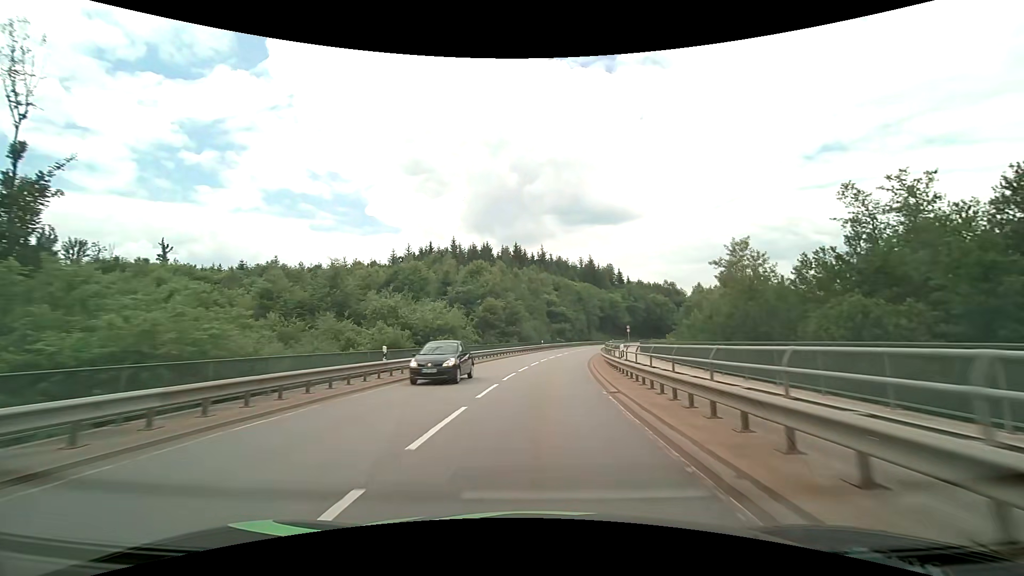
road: secondary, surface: asphalt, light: Day
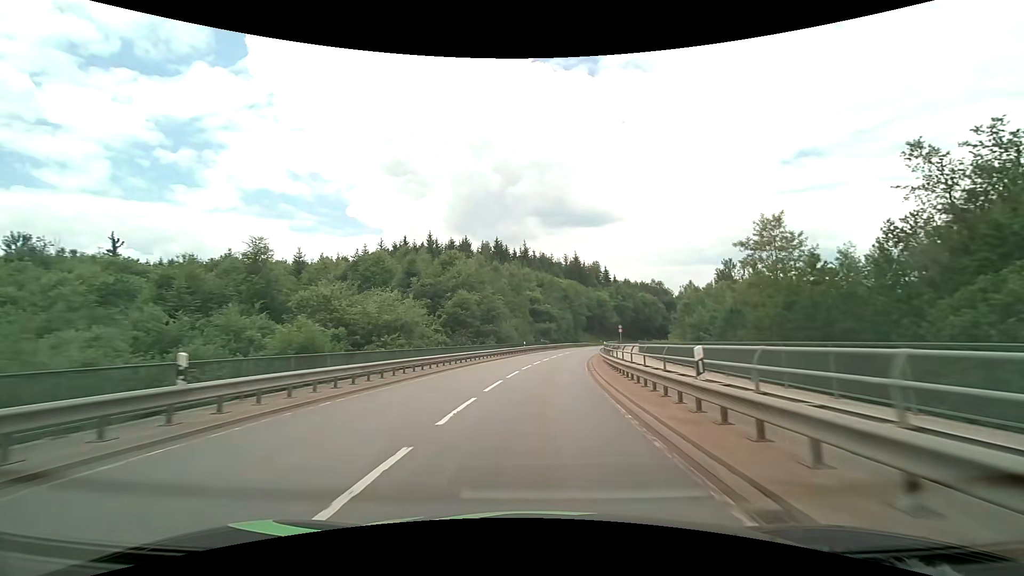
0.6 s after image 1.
(+0.2, +10.1) m; +2°
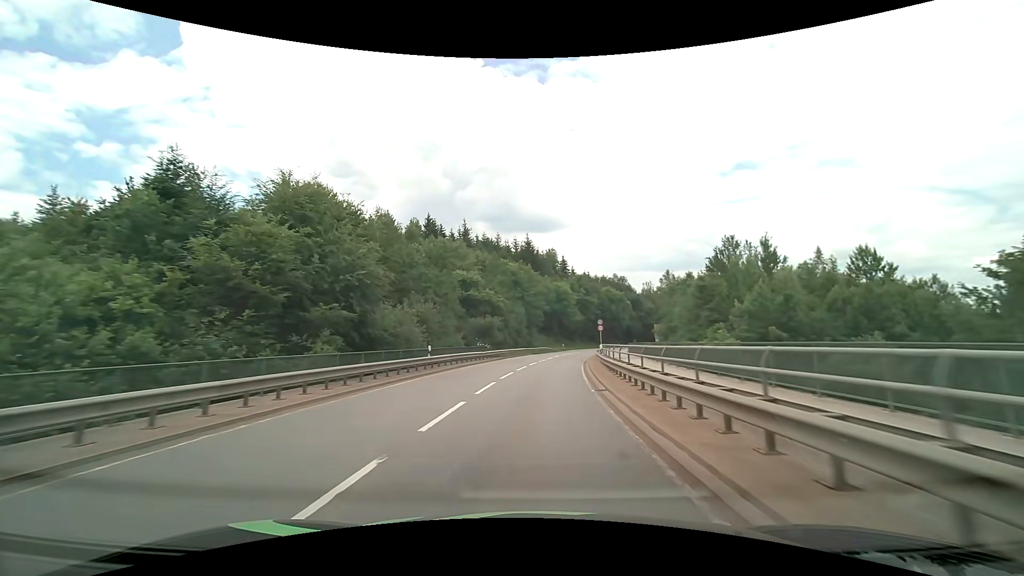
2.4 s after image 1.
(+1.6, +30.4) m; +6°
(0, +10) (+1, +20) (+1, +30) (+3, +40) (+4, +50) (+6, +60) (+8, +69) (+10, +79) (+13, +89) (+16, +98) m
